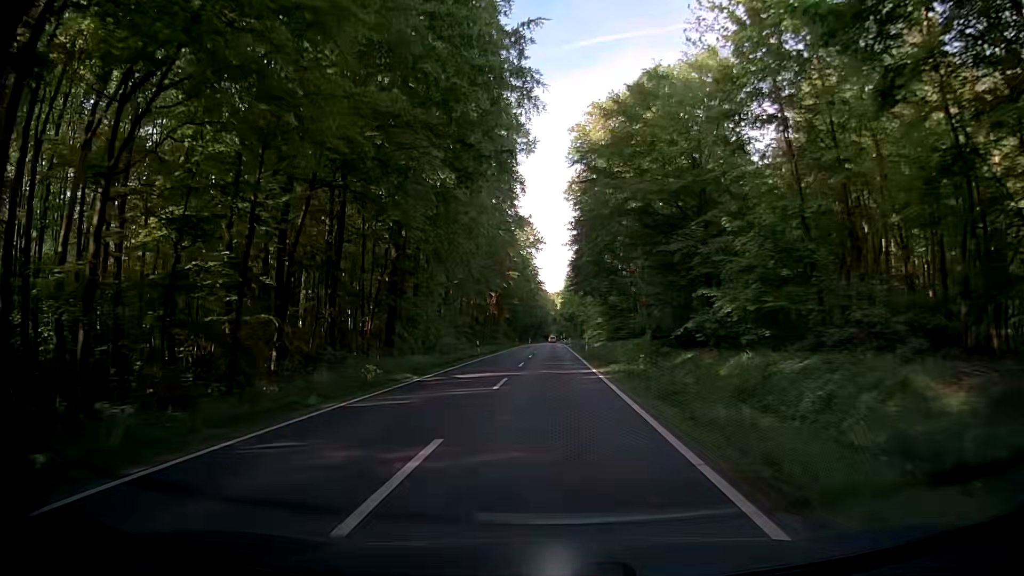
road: secondary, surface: asphalt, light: Day
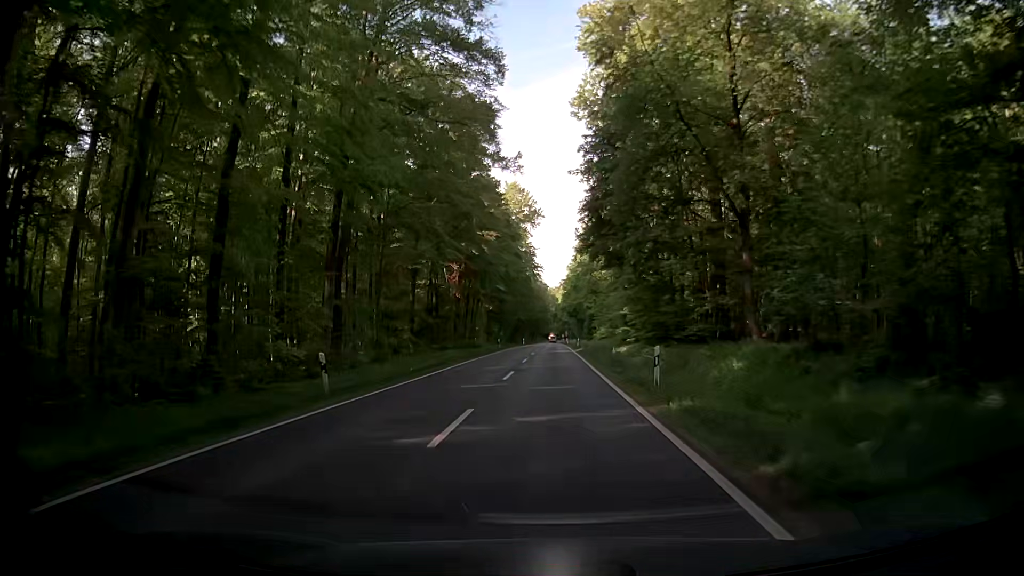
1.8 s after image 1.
(-0.1, +32.5) m; -1°
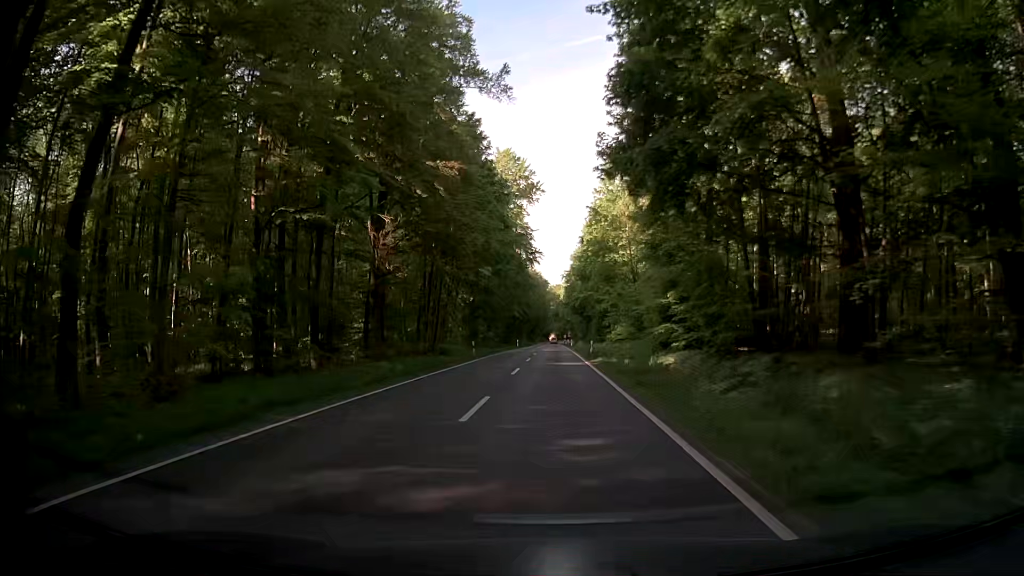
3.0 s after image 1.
(+0.1, +21.6) m; 0°
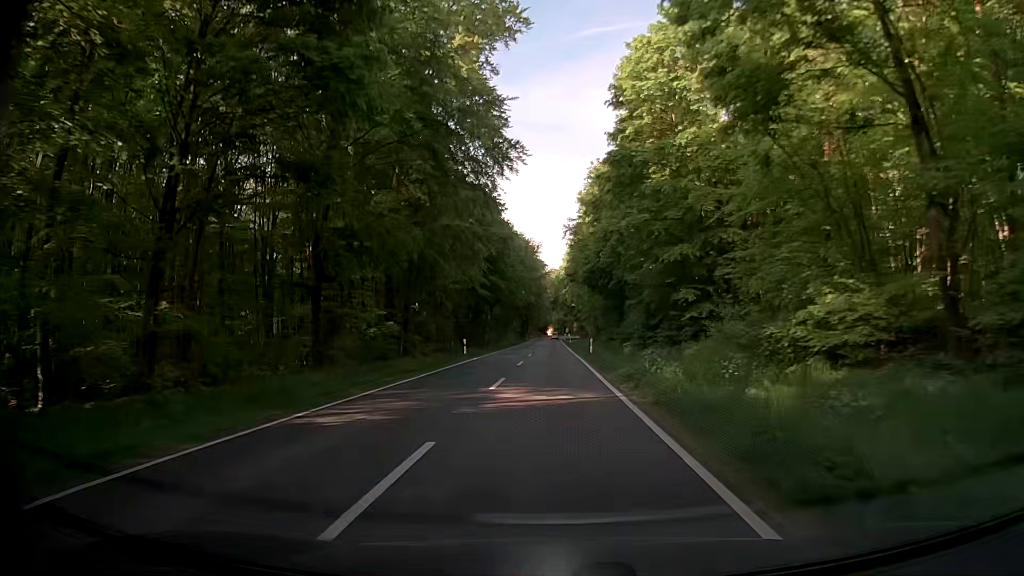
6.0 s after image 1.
(+1.1, +54.0) m; 0°
(0, +10) (0, +20) (0, +30) (0, +40) (0, +50) (0, +60) (0, +70) (0, +80) (0, +90) (0, +100) m
